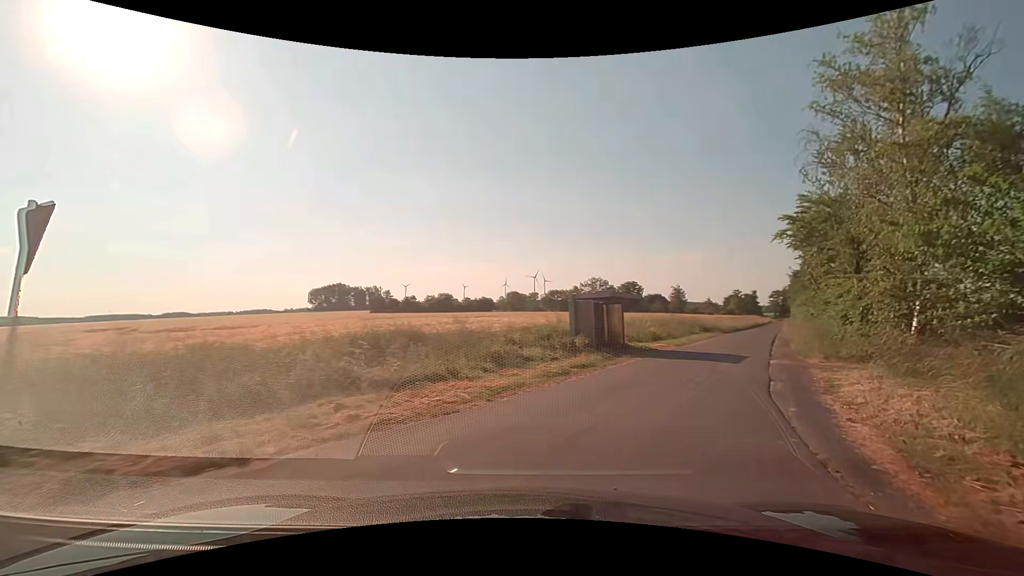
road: unclassified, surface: asphalt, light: Day
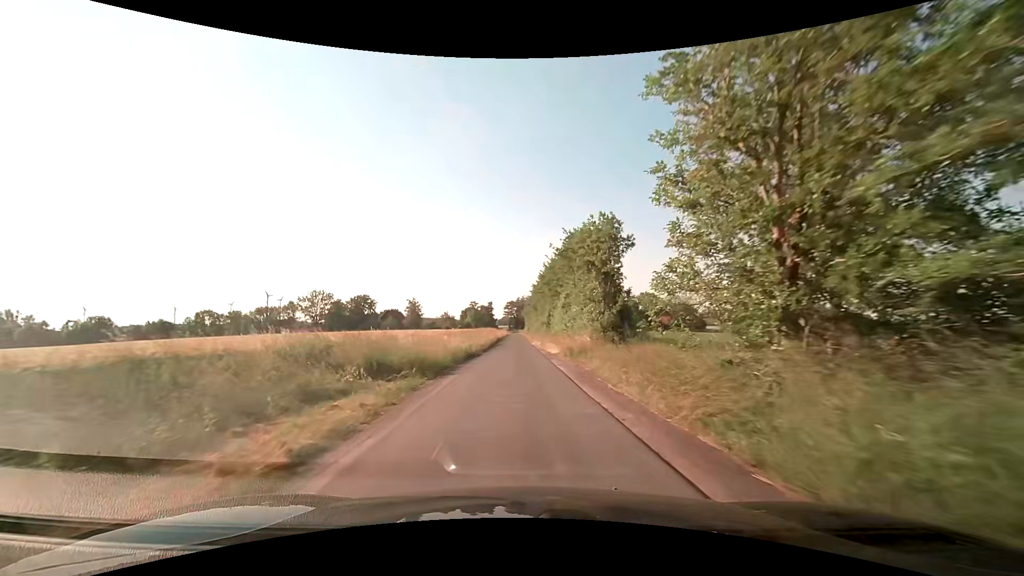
(+13.2, +30.4) m; +31°
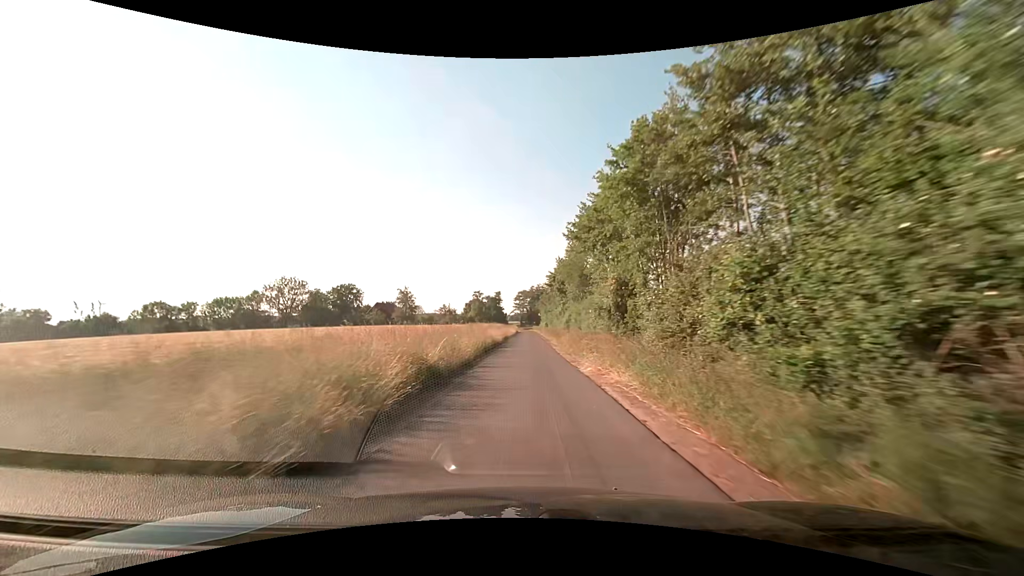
(-0.7, +36.8) m; -1°
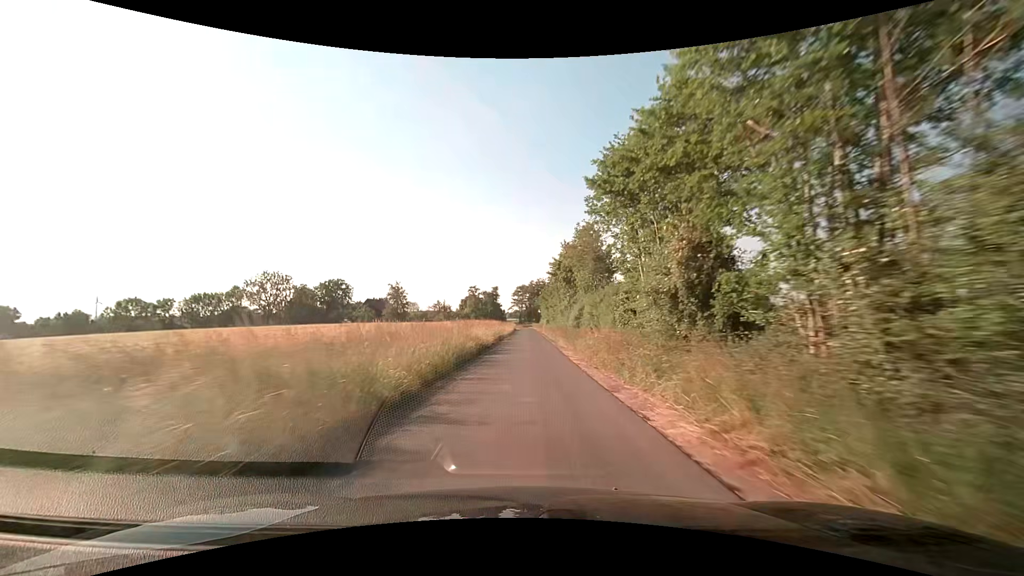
(0.0, +10.1) m; 0°
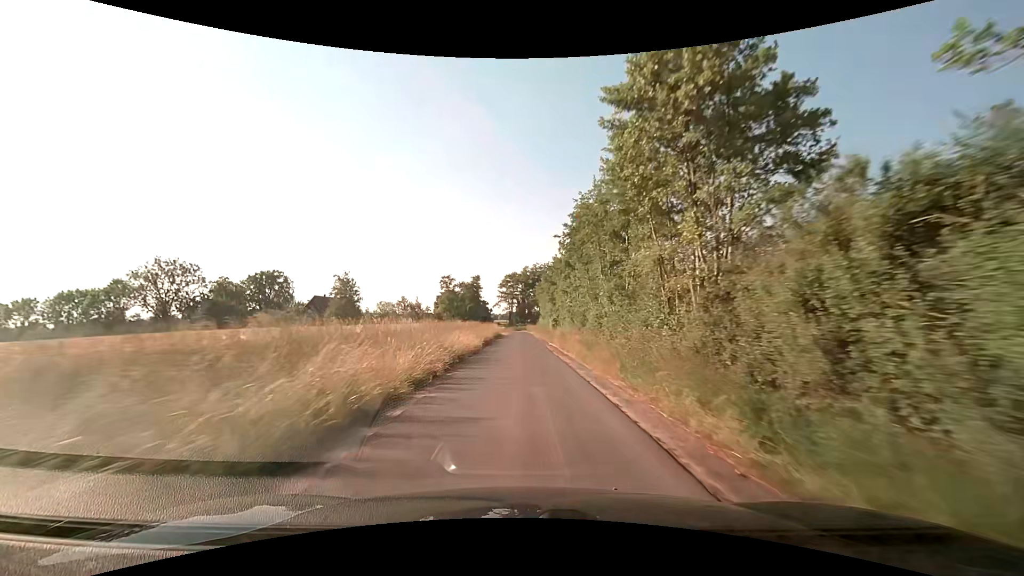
(+0.4, +39.3) m; +1°
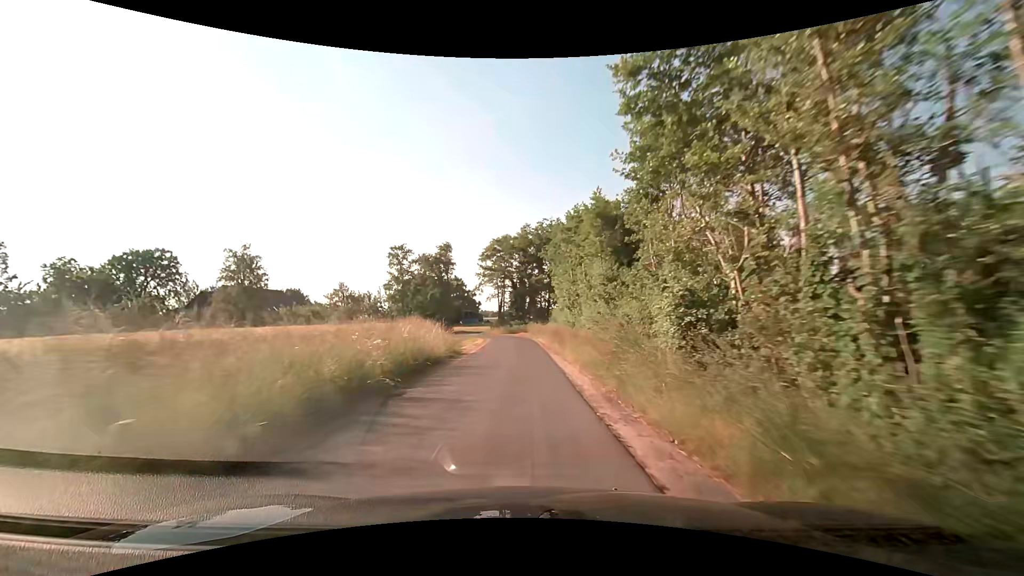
(0.0, +42.8) m; 0°
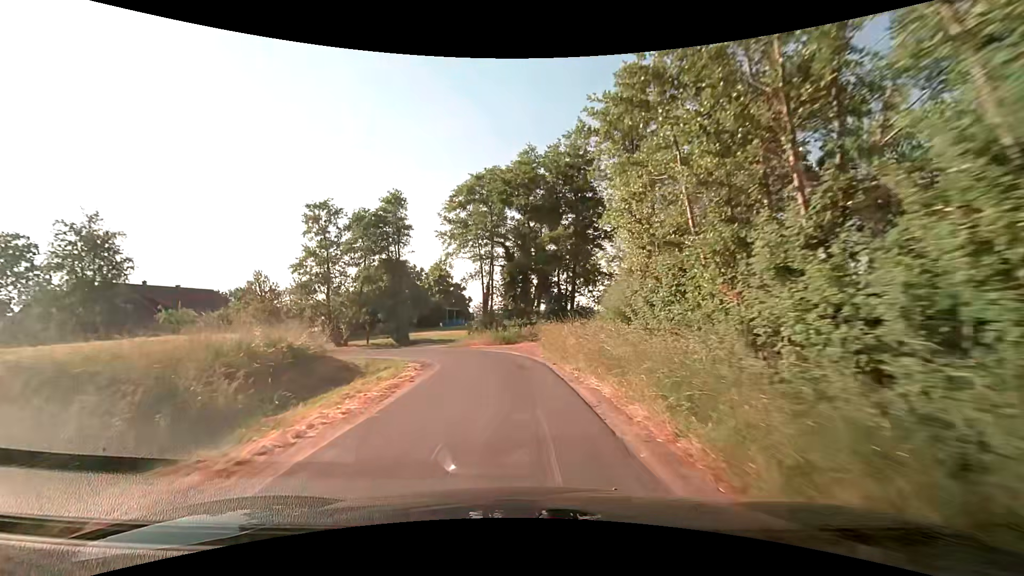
(-0.2, +27.4) m; -1°
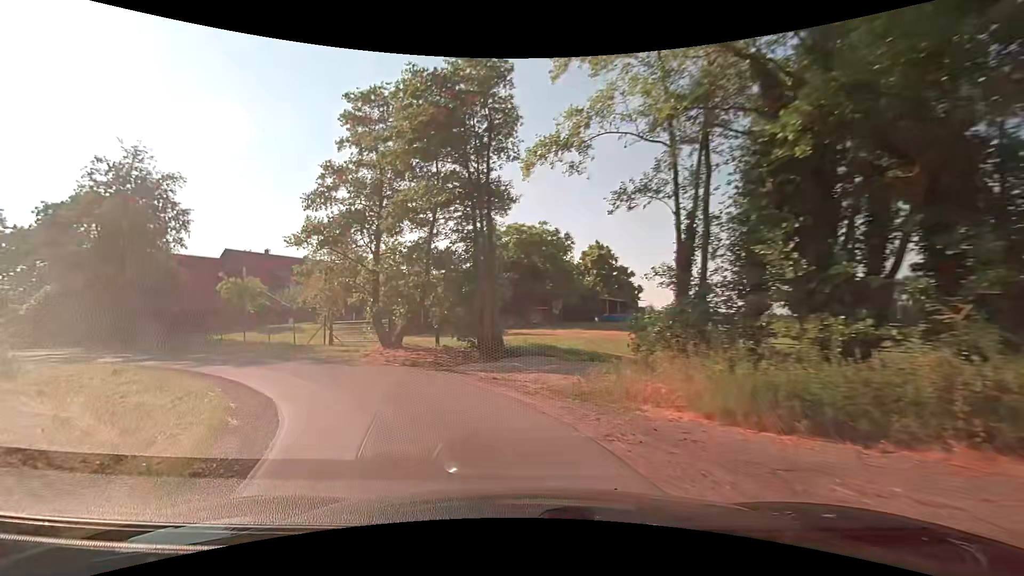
(-1.5, +22.2) m; -17°
(-2, +10) (-8, +18) (-16, +23) (-25, +28) (-34, +31) (-43, +37) (-50, +44) (-54, +53) (-55, +63) (-54, +72) m
